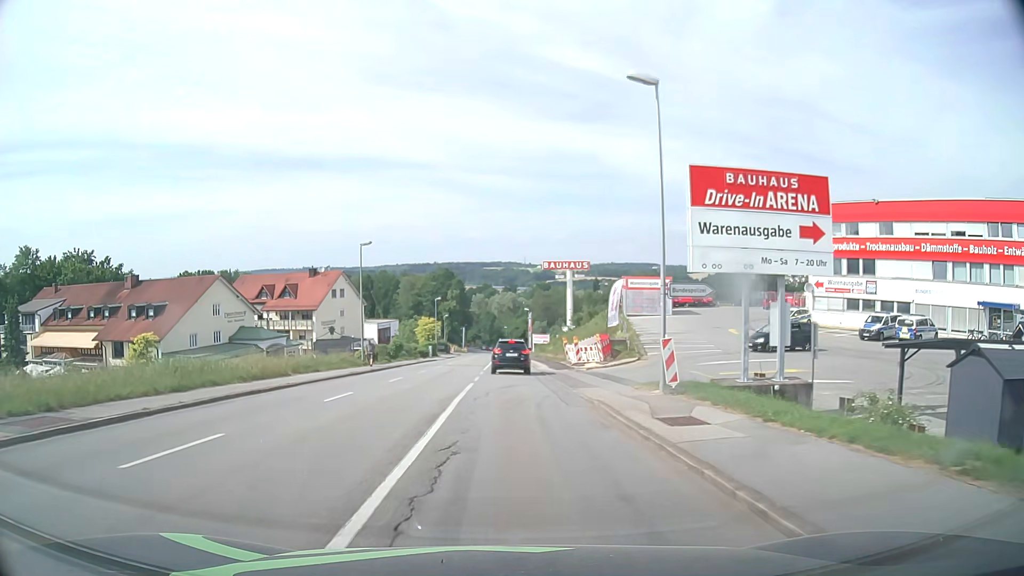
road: tertiary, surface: asphalt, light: Day
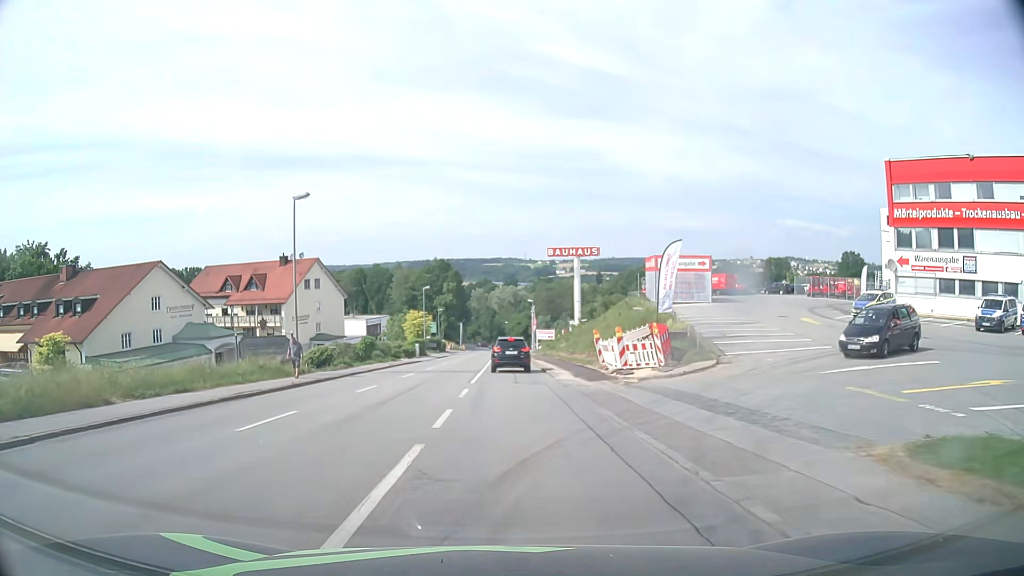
(-0.1, +14.4) m; -1°
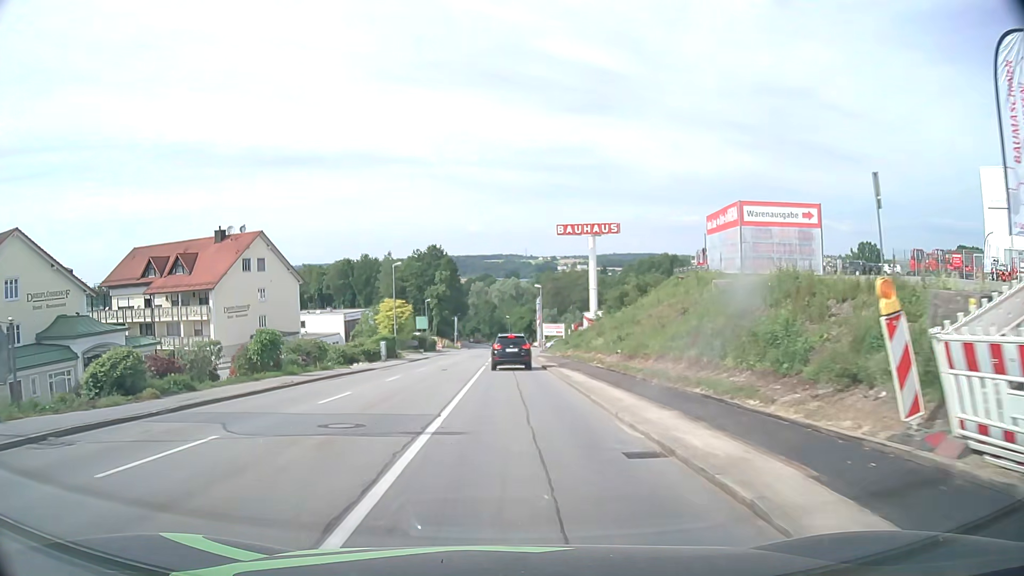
(0.0, +21.9) m; 0°
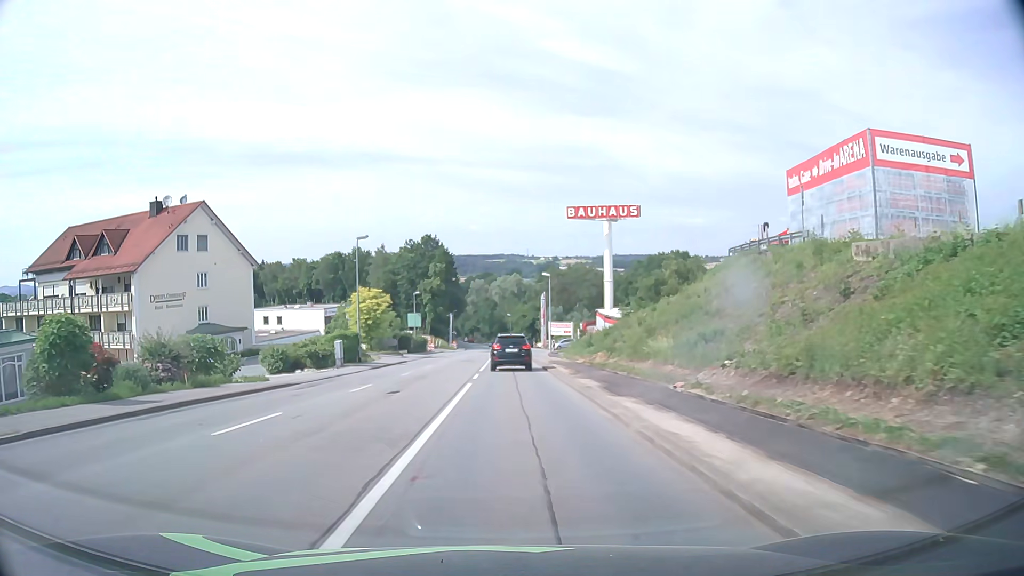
(-0.1, +14.8) m; 0°
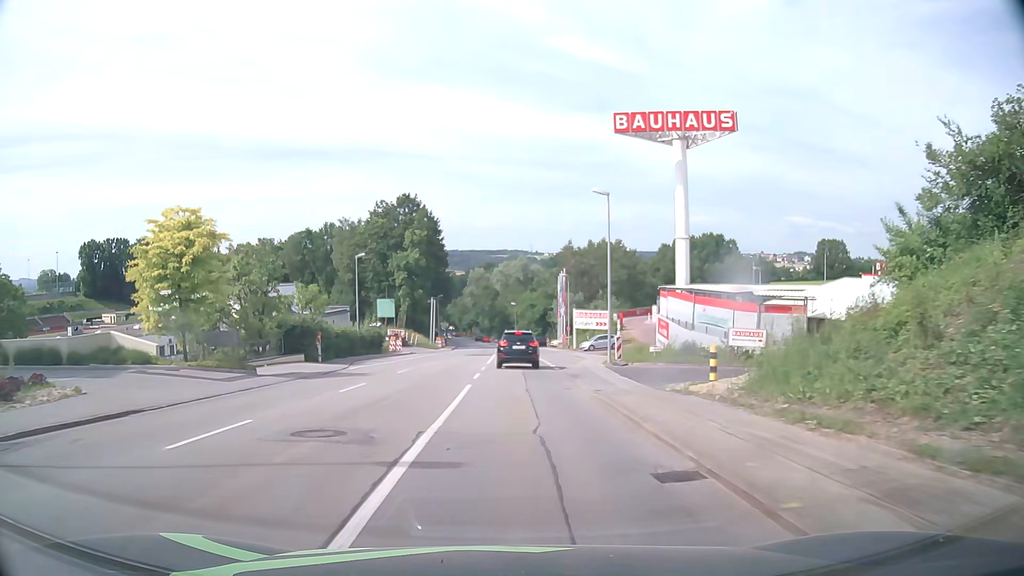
(-0.3, +37.8) m; 0°
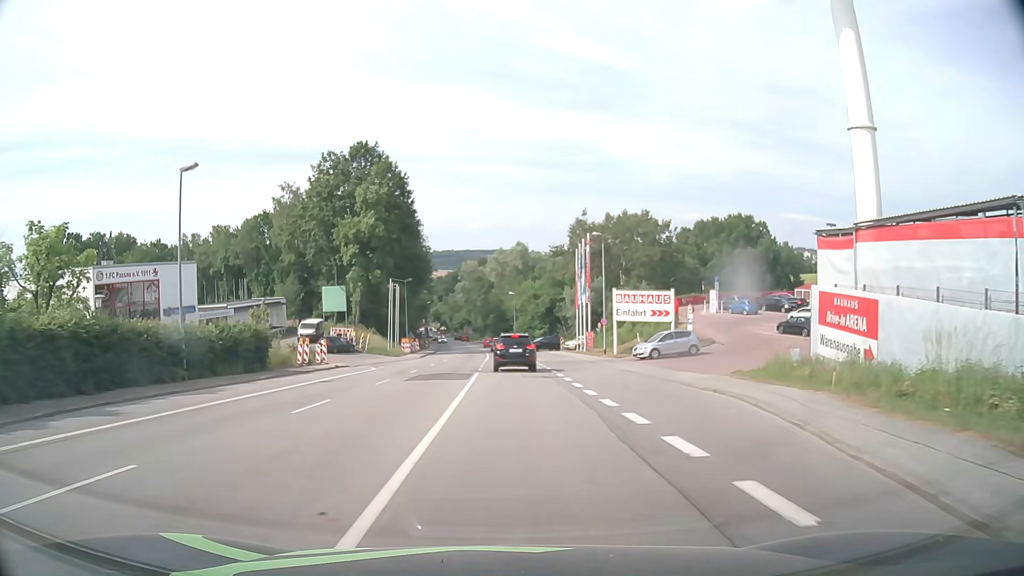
(+0.1, +30.8) m; +1°
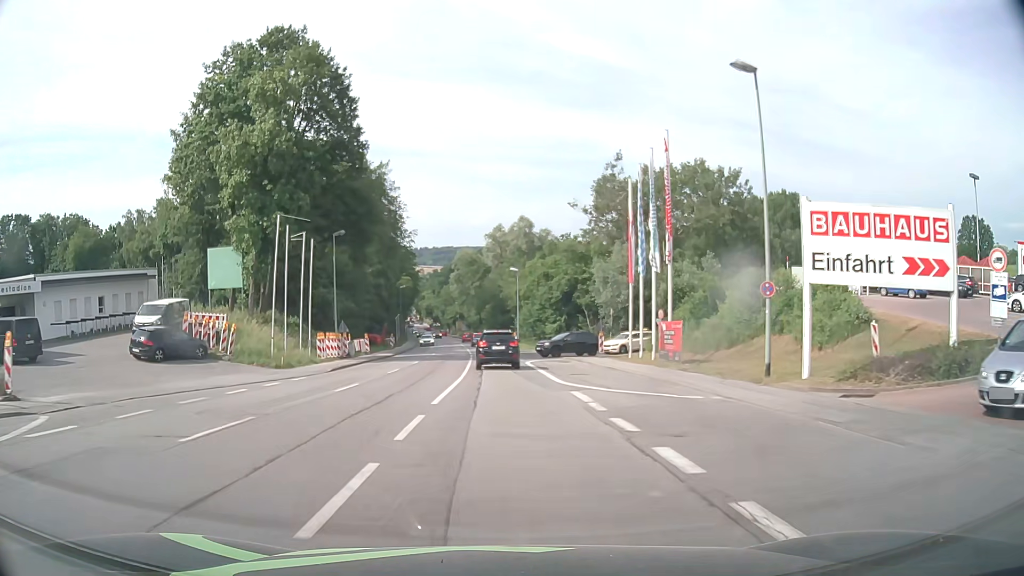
(-0.1, +30.9) m; 0°
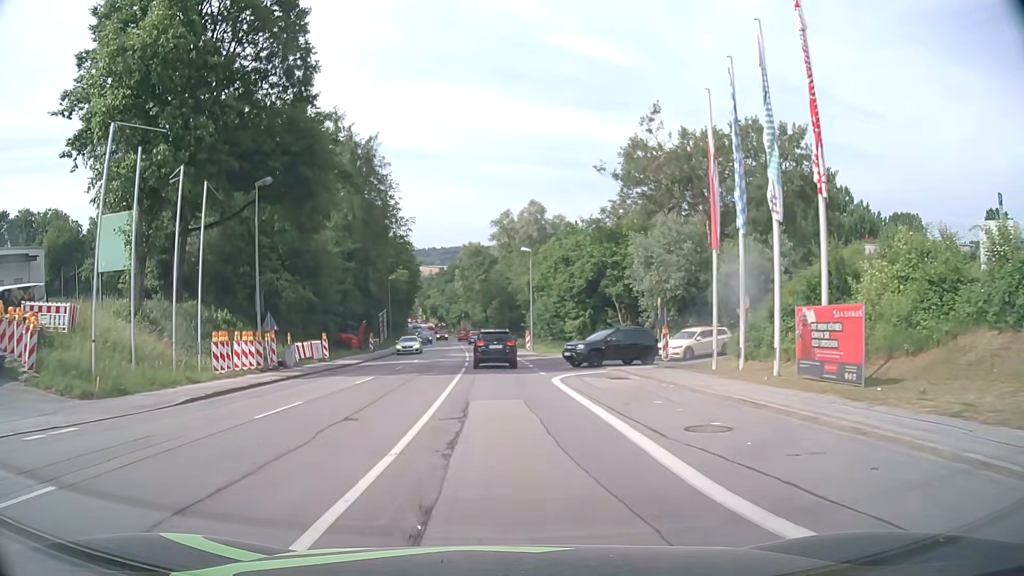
(0.0, +15.3) m; -1°
(0, +10) (0, +20) (-1, +30) (-1, +40) (-2, +50) (-2, +60) (-3, +70) (-4, +80) (-5, +90) (-6, +100) m
